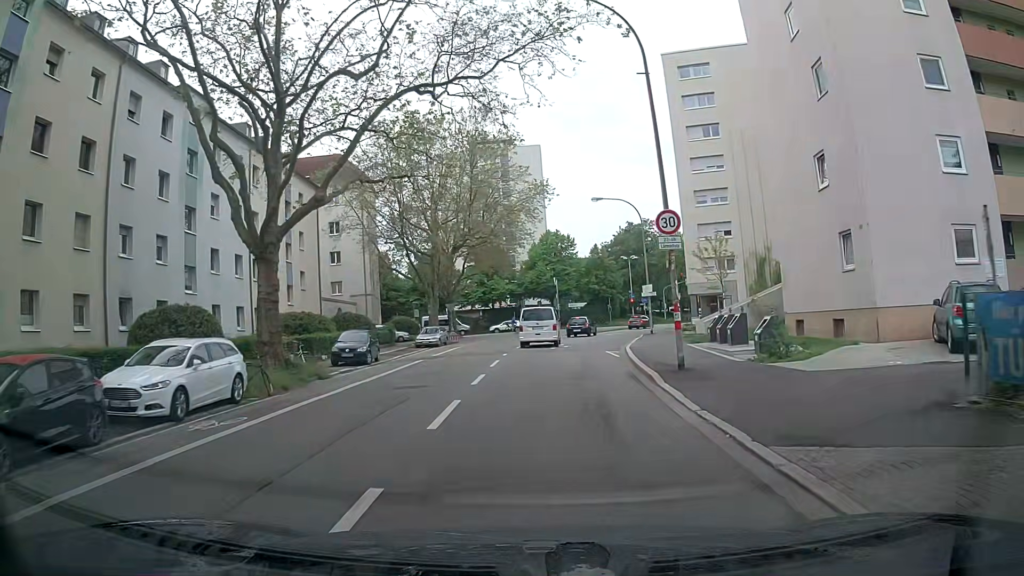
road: secondary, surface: asphalt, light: Day
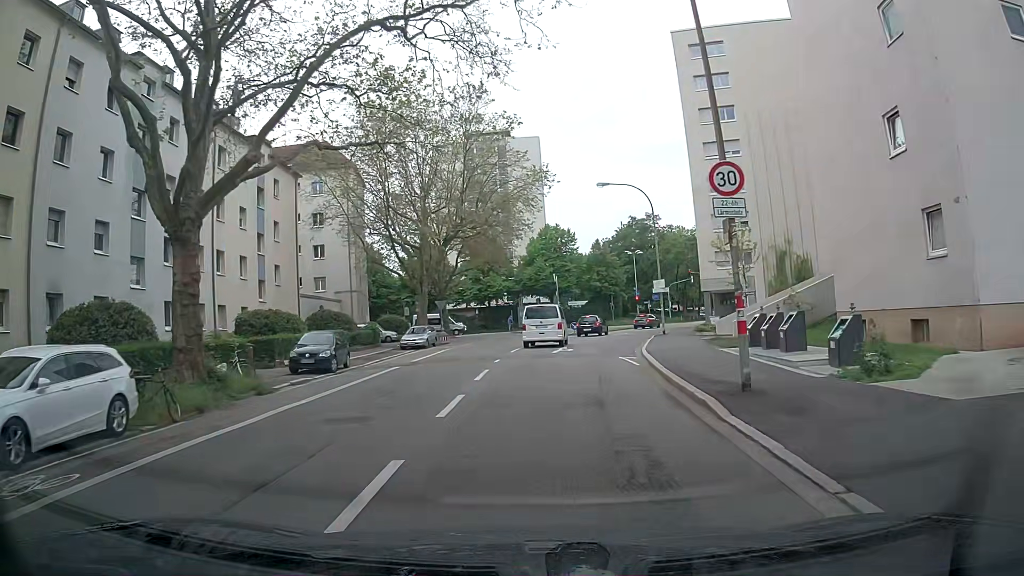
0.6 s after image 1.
(+0.1, +4.9) m; +1°
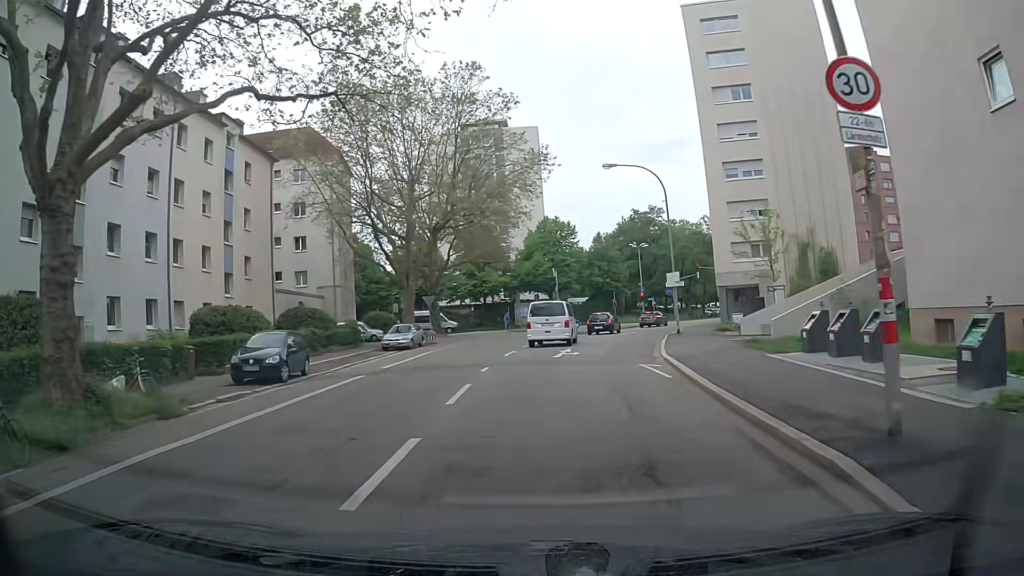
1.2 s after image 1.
(0.0, +4.7) m; +1°
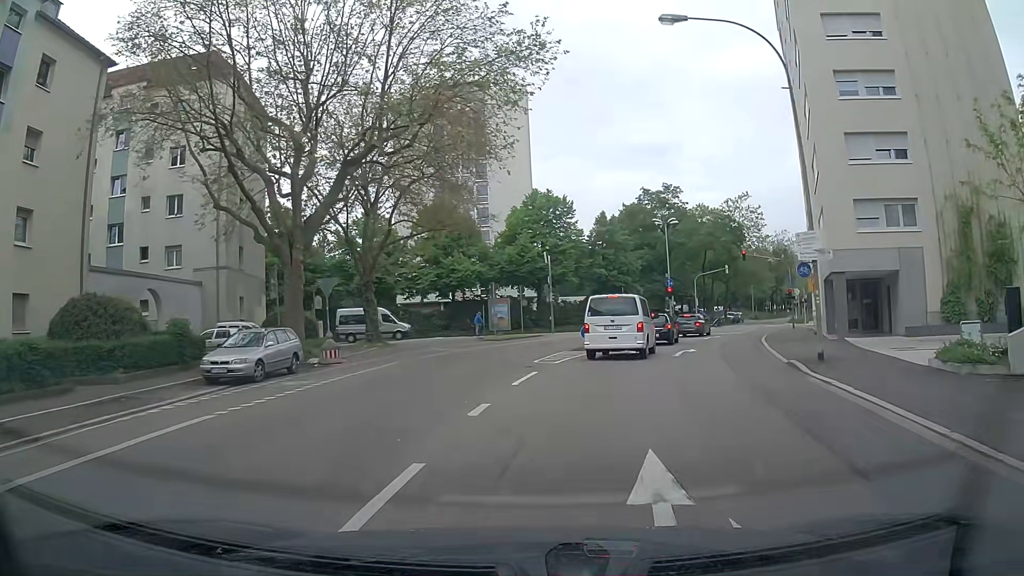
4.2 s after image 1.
(+0.2, +20.1) m; +2°
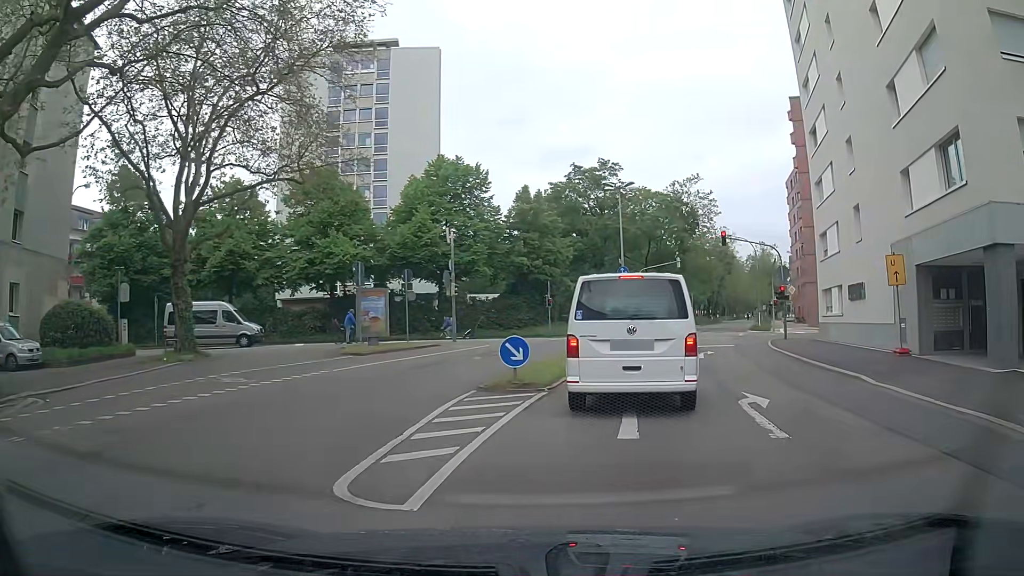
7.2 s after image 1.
(+0.2, +14.7) m; +5°
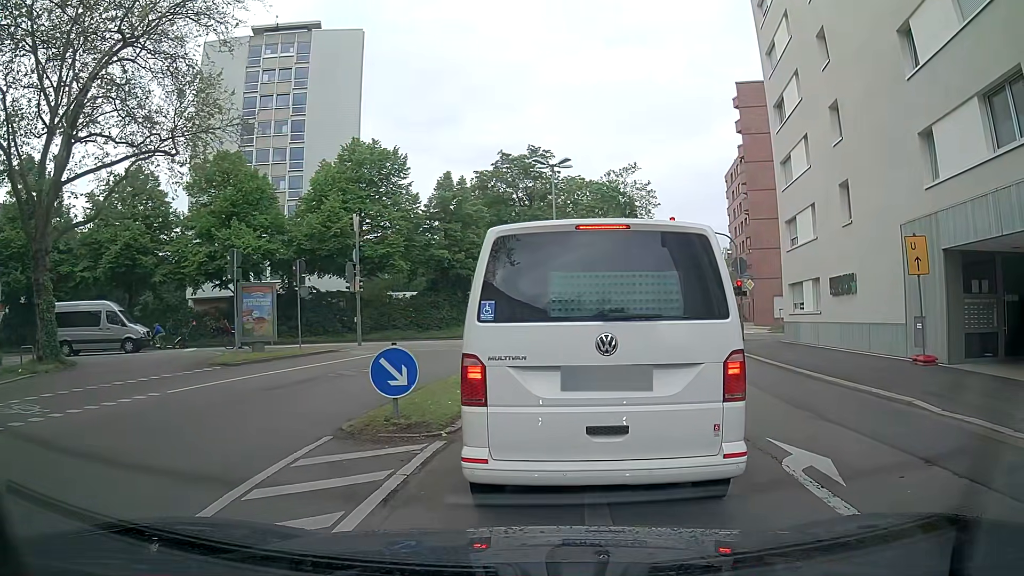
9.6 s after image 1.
(+0.3, +4.8) m; +5°
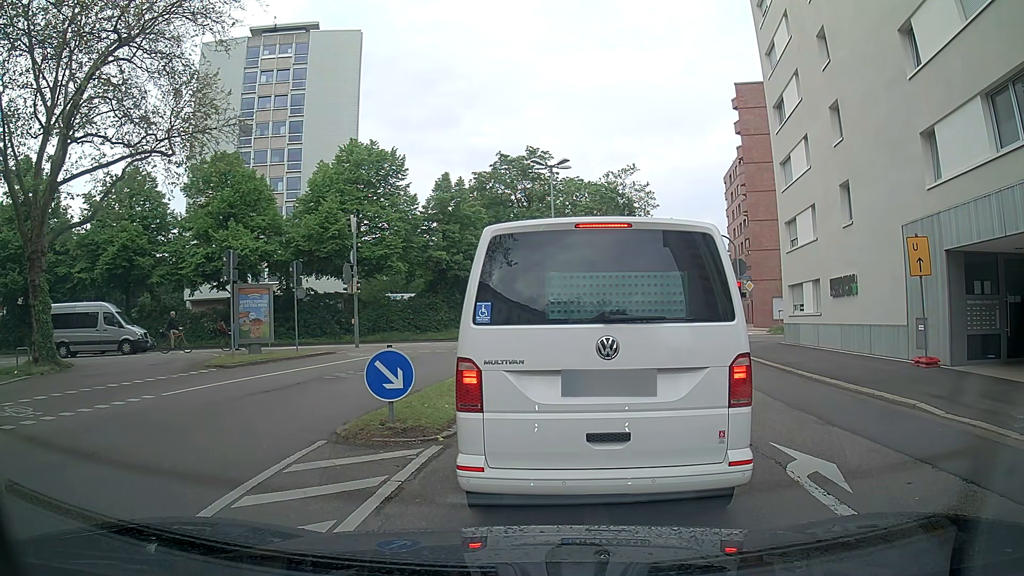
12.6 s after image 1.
(0.0, +0.3) m; 0°
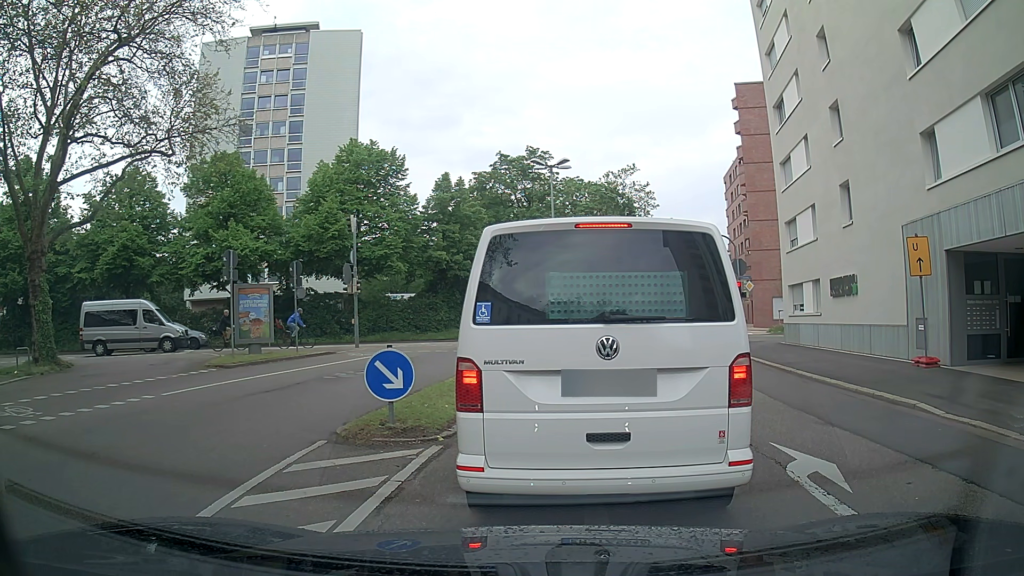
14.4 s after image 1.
(0.0, 0.0) m; 0°
